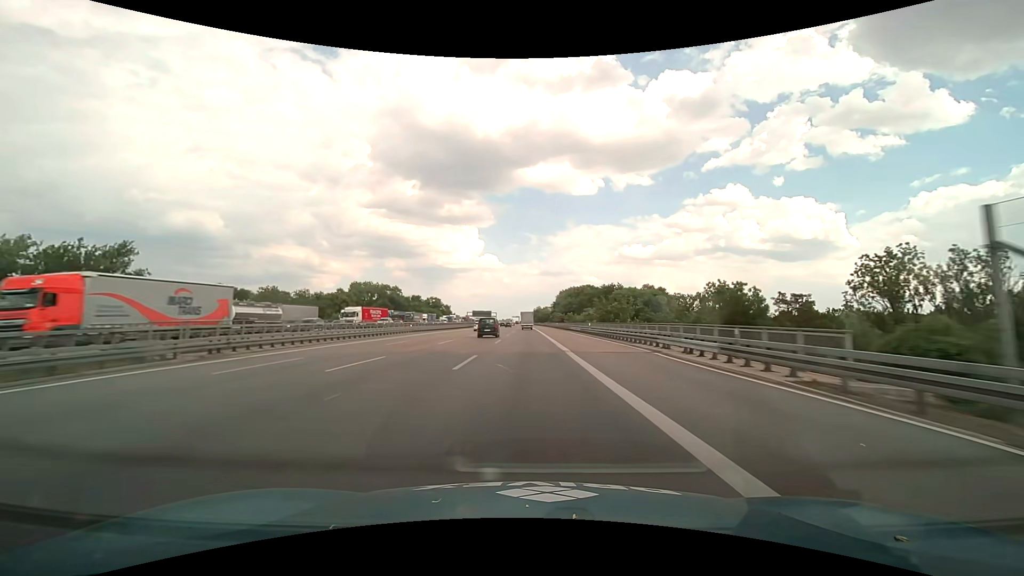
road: motorway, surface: asphalt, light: Day
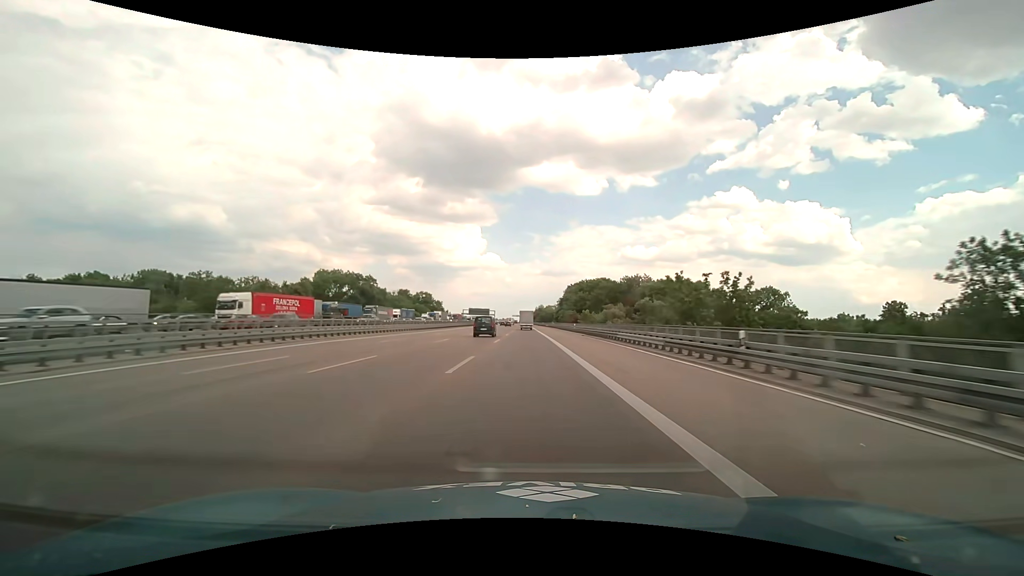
(-0.1, +37.3) m; 0°
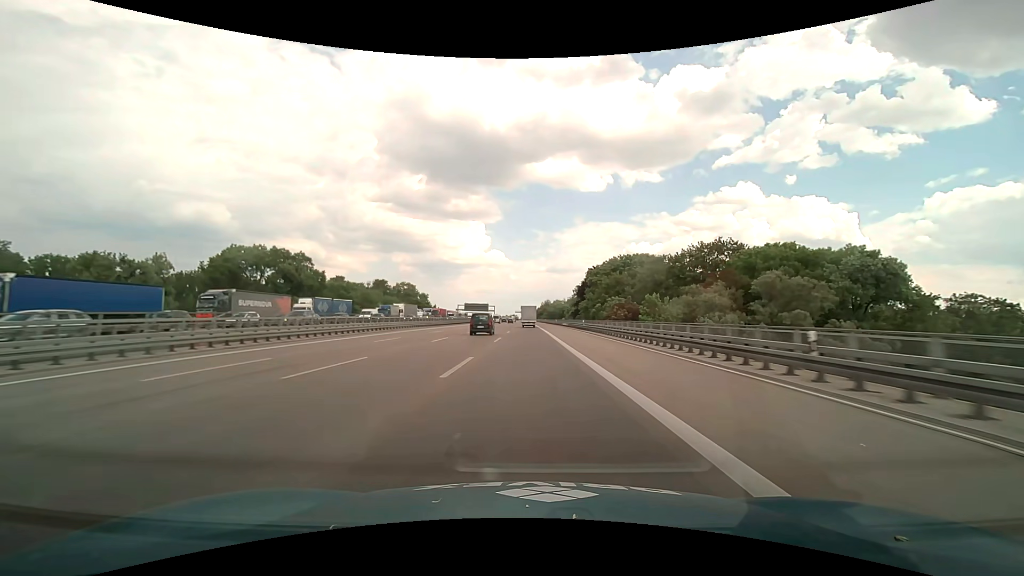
(-0.1, +55.7) m; 0°
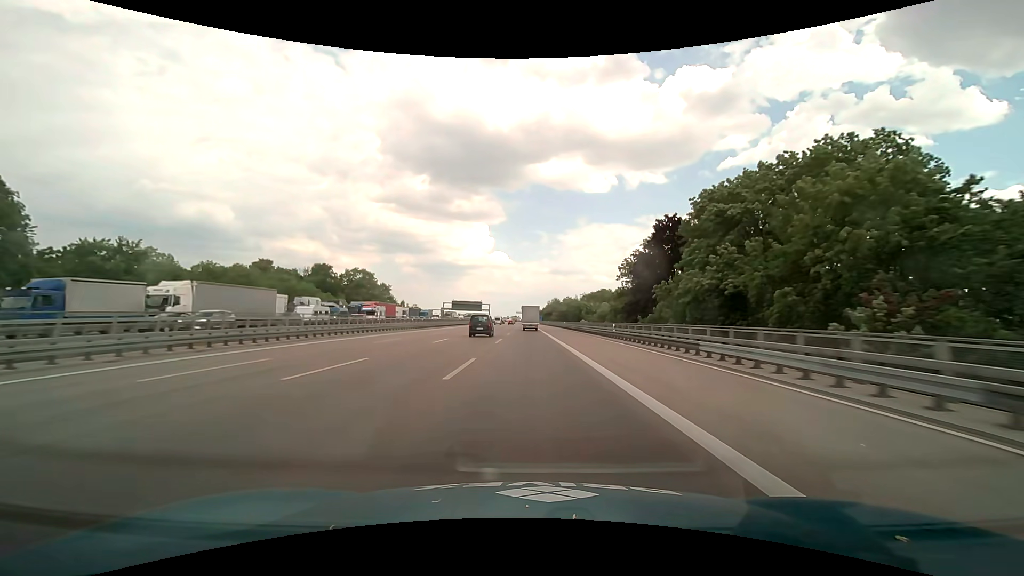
(-0.2, +72.2) m; 0°
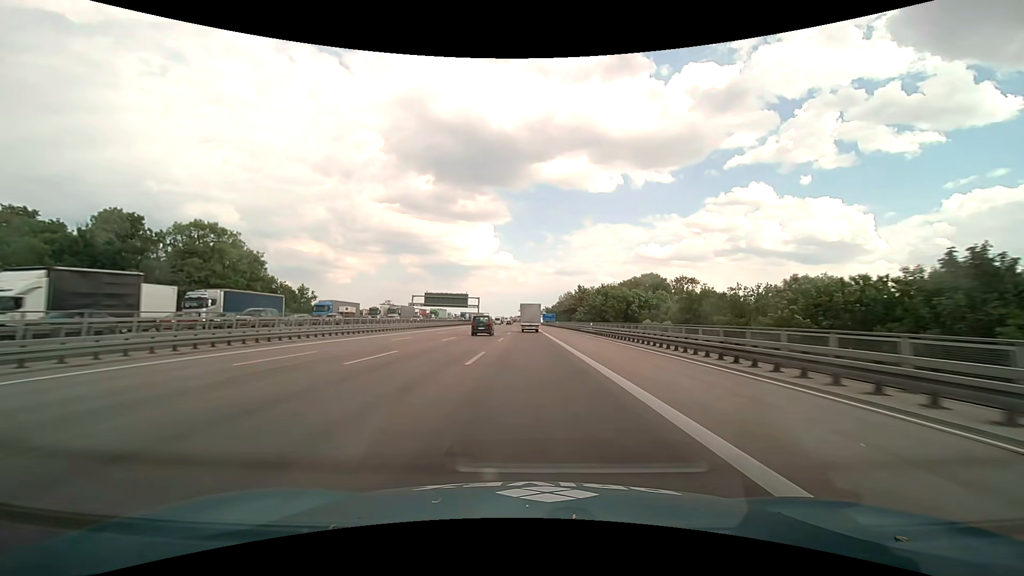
(-0.4, +86.3) m; -1°
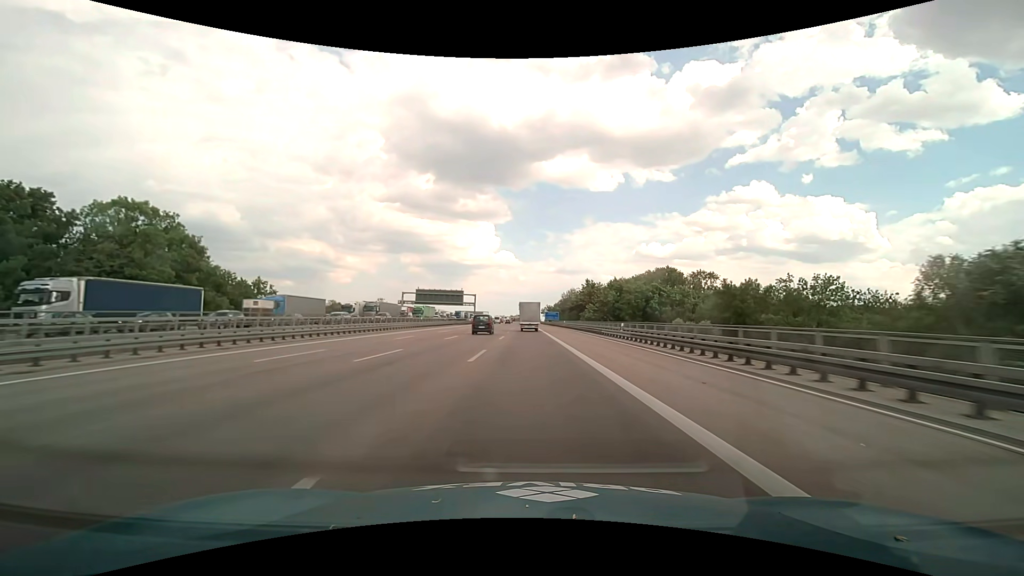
(0.0, +16.8) m; 0°
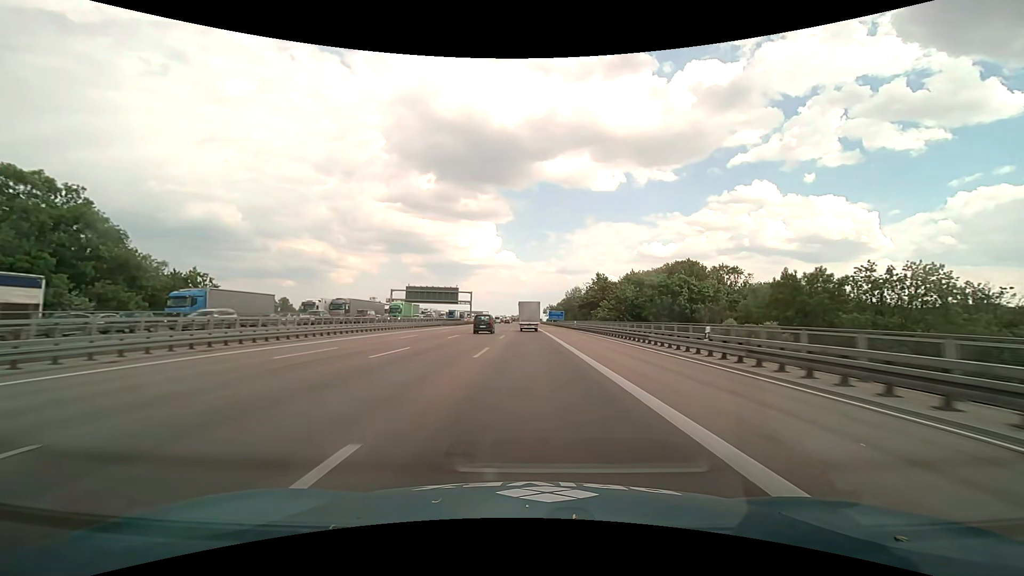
(0.0, +16.7) m; 0°
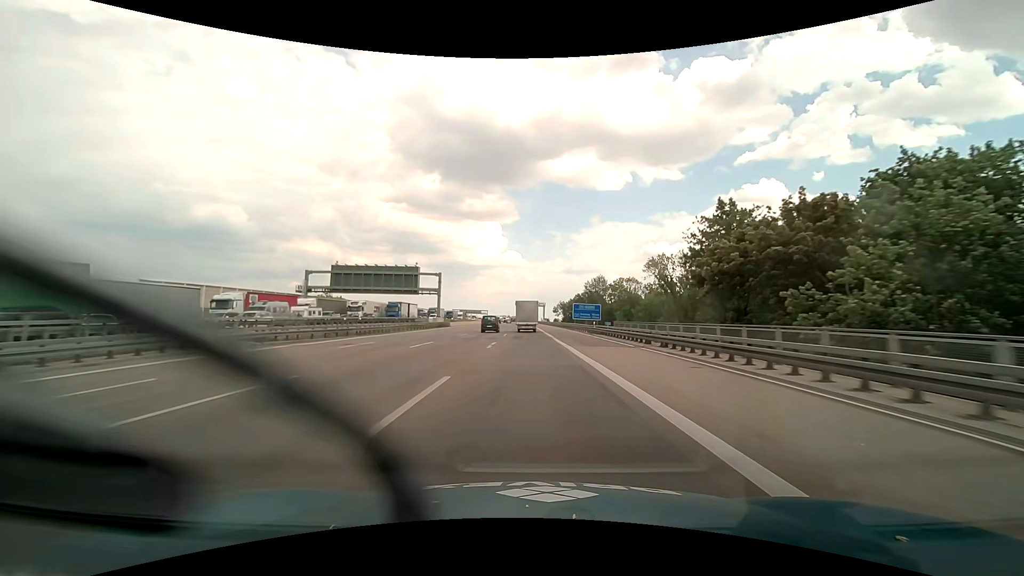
(-0.4, +66.0) m; -1°
(0, +10) (0, +20) (0, +30) (0, +40) (0, +50) (0, +60) (-1, +70) (-1, +80) (-1, +90) (-1, +100) m
